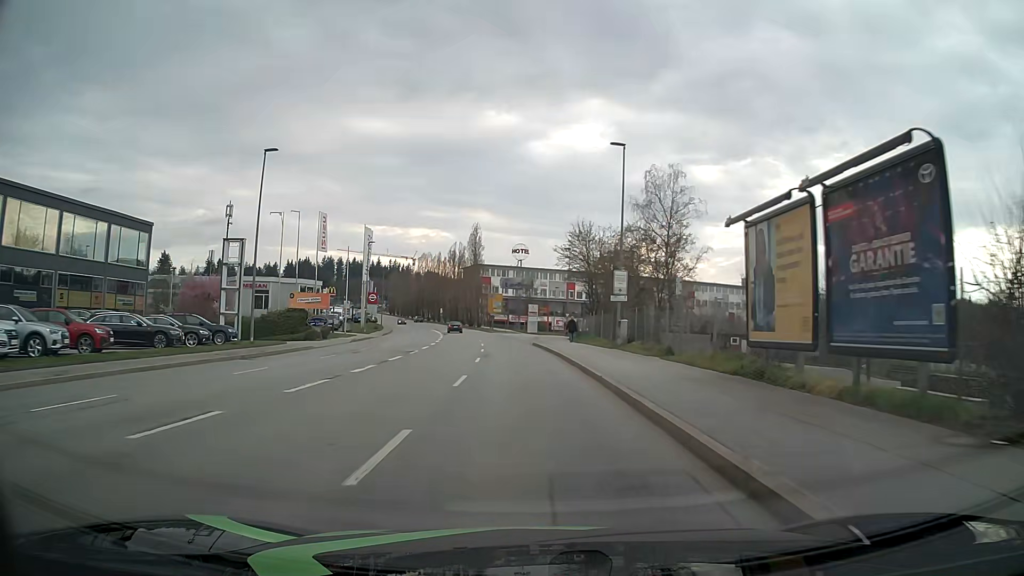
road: tertiary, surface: asphalt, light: Day
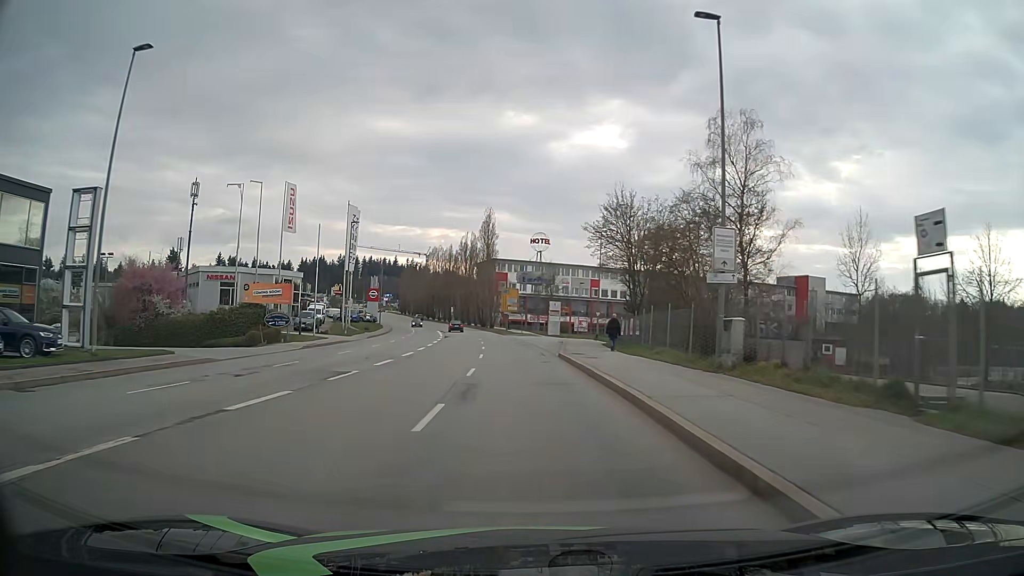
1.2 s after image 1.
(-0.3, +15.3) m; -2°
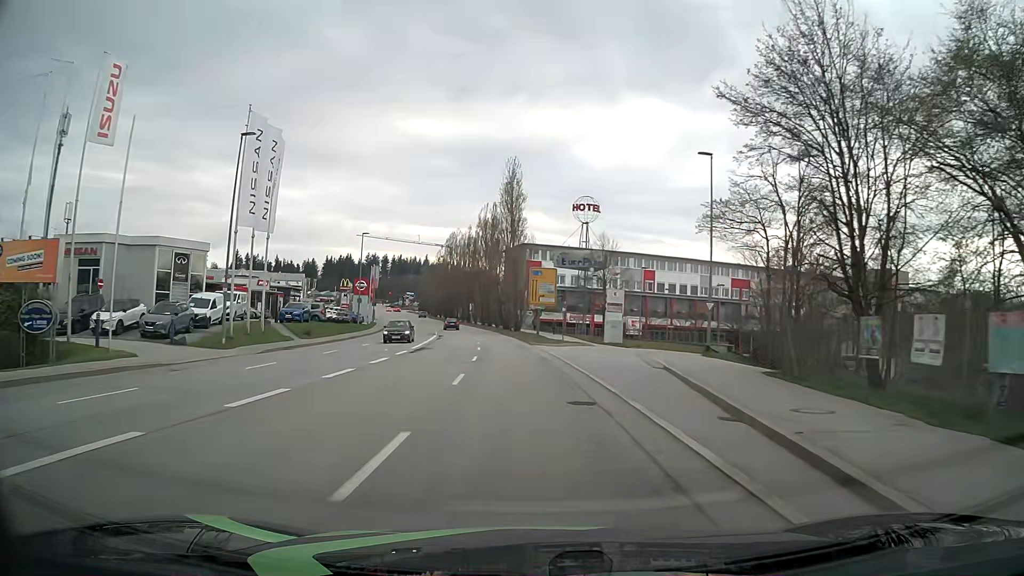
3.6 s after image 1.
(-0.7, +30.6) m; -3°
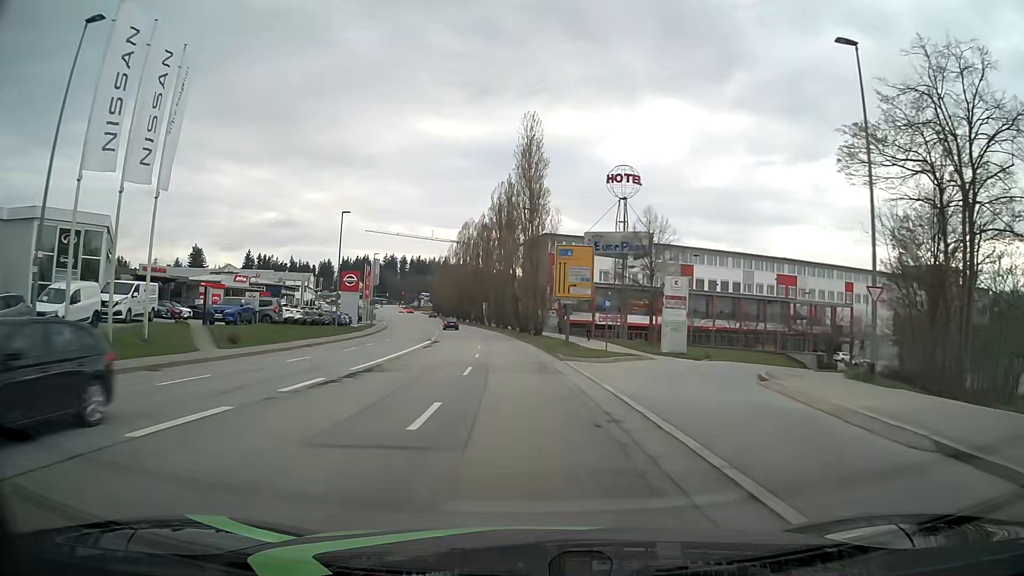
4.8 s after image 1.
(-0.2, +15.3) m; -1°
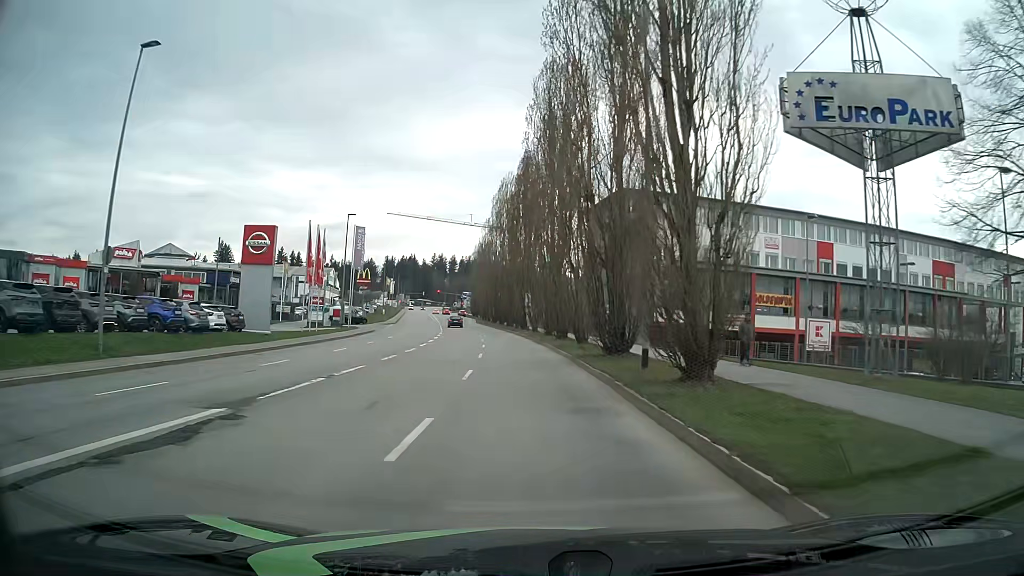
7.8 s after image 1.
(-1.7, +38.1) m; -5°
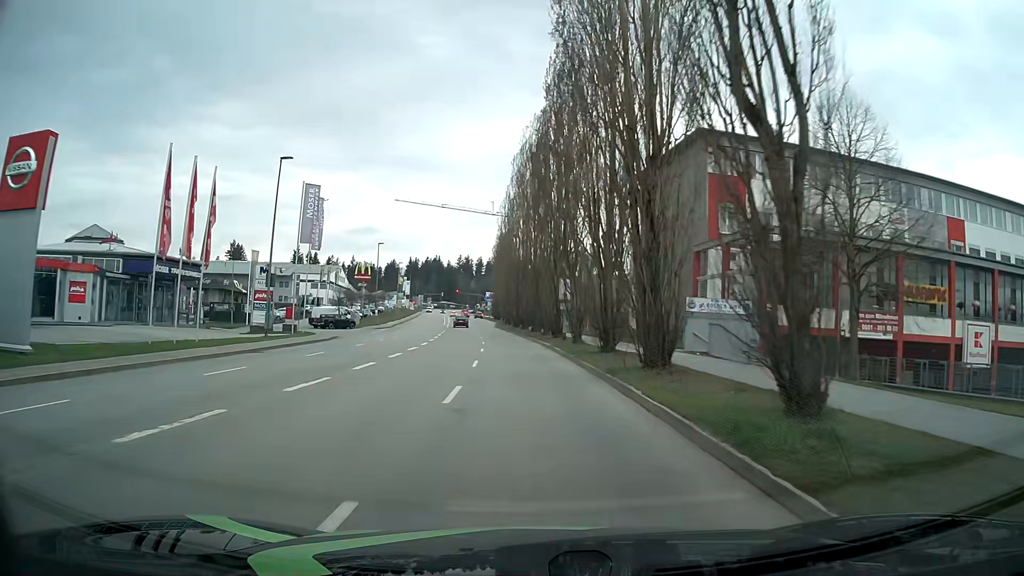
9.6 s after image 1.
(-0.5, +22.8) m; -3°
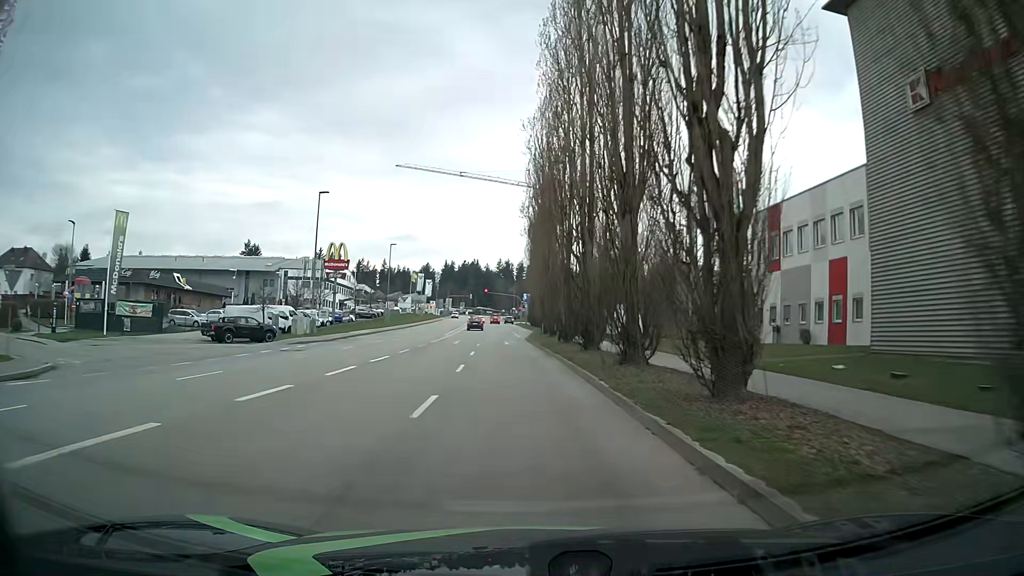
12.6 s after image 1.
(-0.9, +37.9) m; -4°
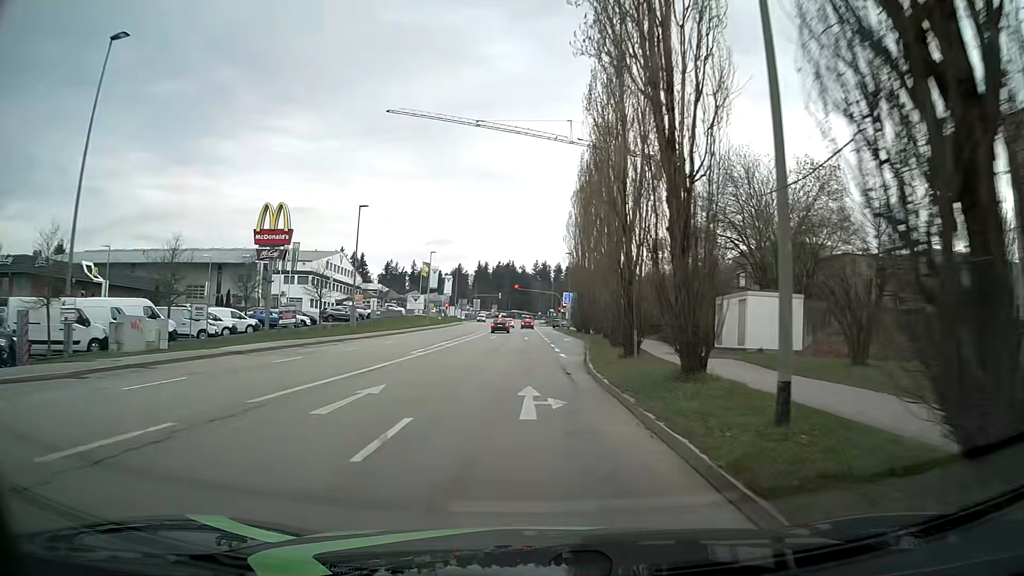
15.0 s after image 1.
(-0.7, +30.4) m; -3°
(0, +10) (0, +20) (0, +30) (0, +40) (0, +50) (0, +60) (0, +70) (0, +80) (0, +90) (-1, +100) m
